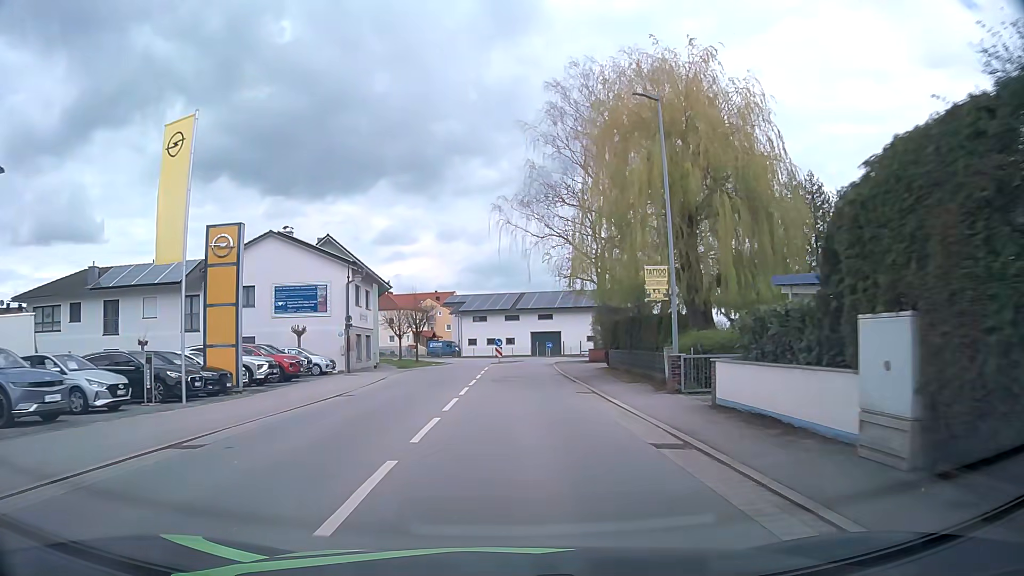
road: secondary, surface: asphalt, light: Day
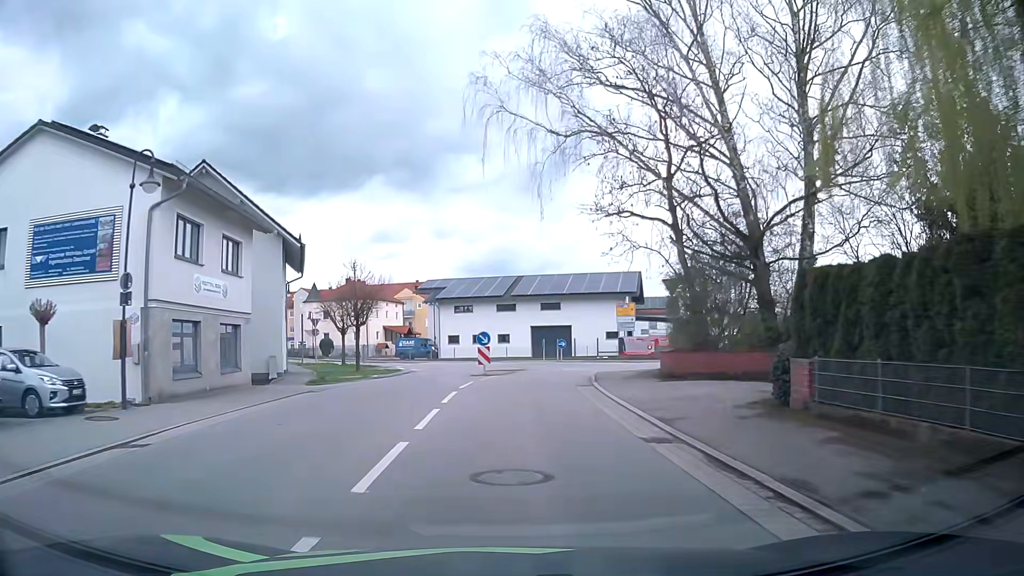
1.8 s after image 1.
(+0.1, +21.3) m; 0°
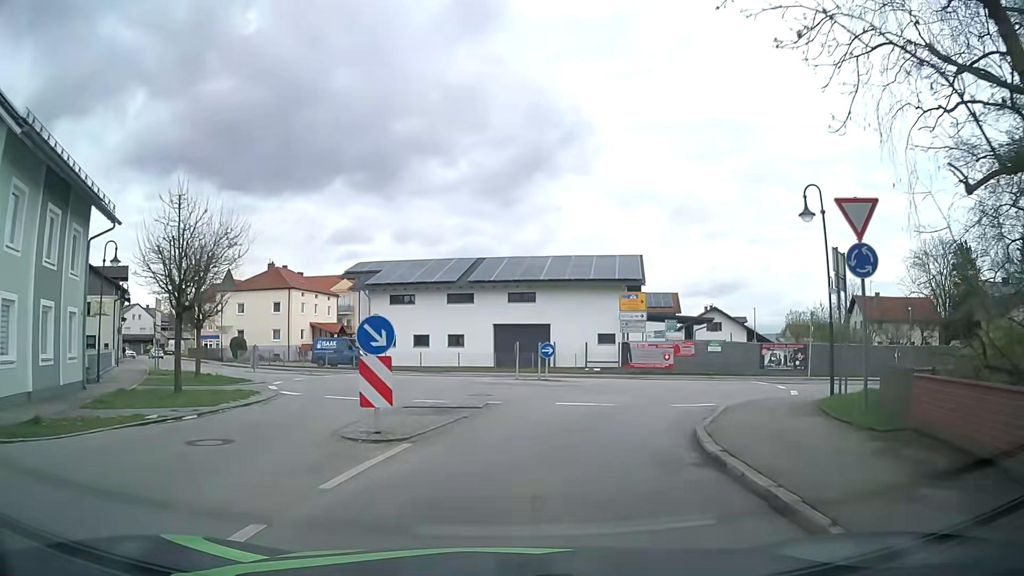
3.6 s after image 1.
(+0.4, +17.5) m; +4°
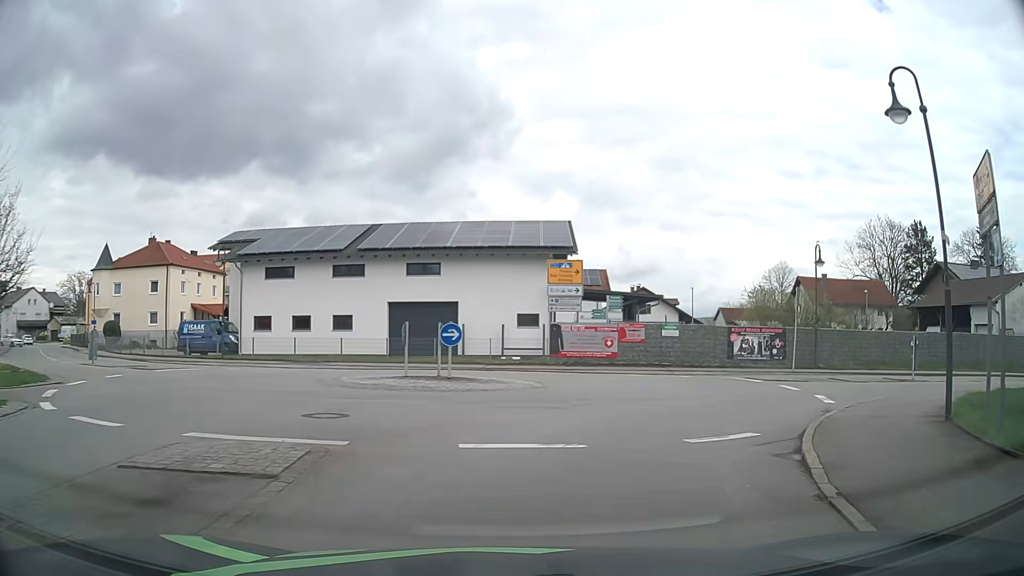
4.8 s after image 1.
(+0.5, +8.7) m; +8°
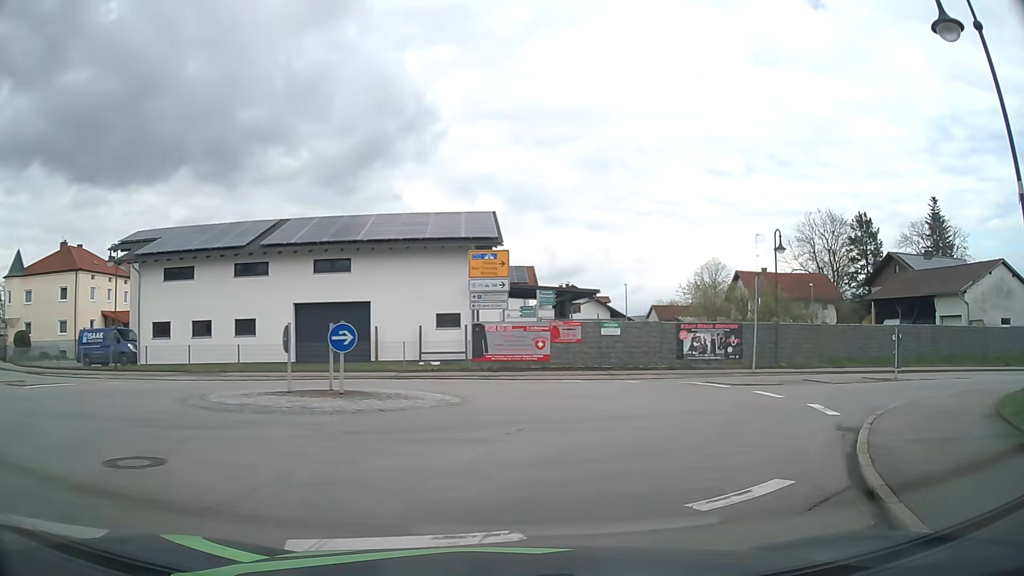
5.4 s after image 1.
(+0.2, +3.8) m; +6°
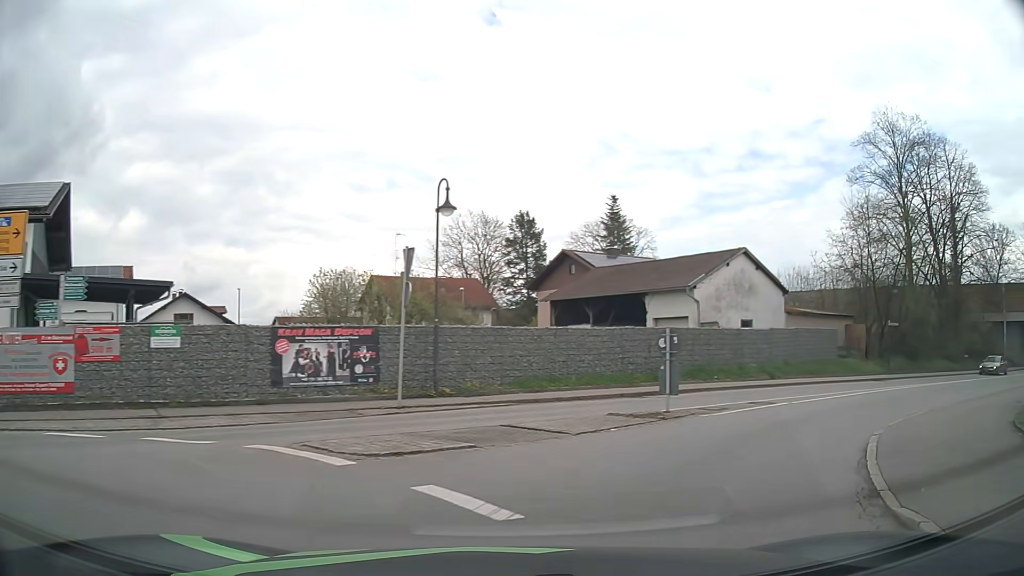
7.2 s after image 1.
(+2.5, +10.5) m; +29°
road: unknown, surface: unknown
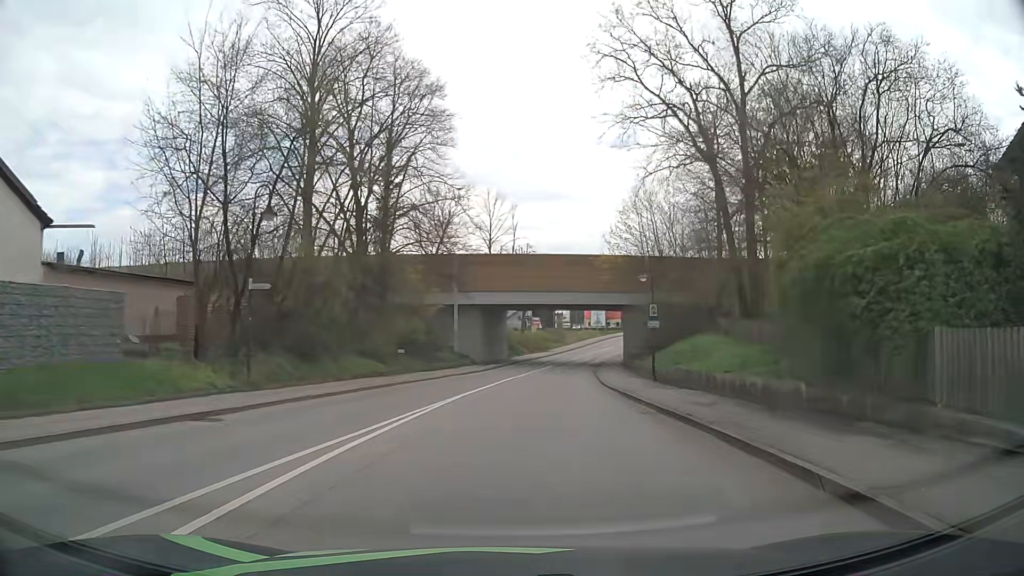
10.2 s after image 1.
(+11.7, +18.5) m; +53°
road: secondary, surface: asphalt
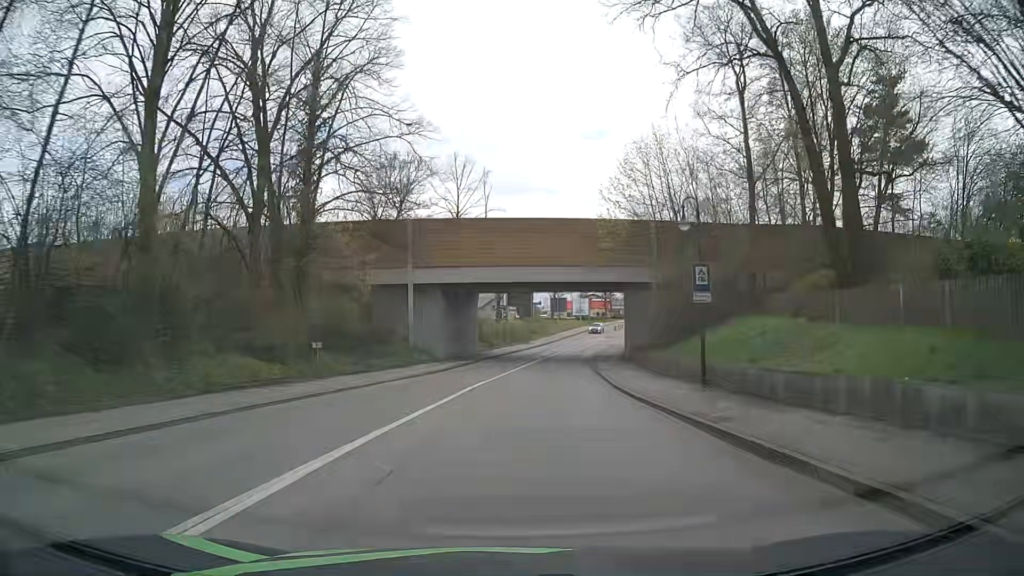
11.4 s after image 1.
(+0.3, +12.5) m; +2°
(0, +10) (+1, +20) (+1, +30) (+2, +40) (+4, +50) (+6, +59) (+8, +69) (+11, +79) (+14, +88) (+17, +98) m
